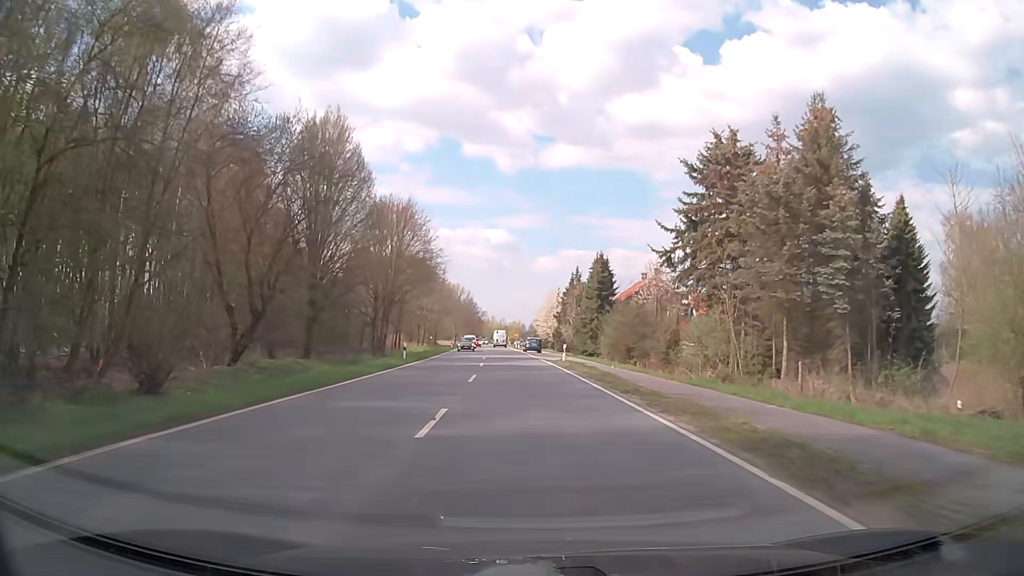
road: secondary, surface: asphalt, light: Day
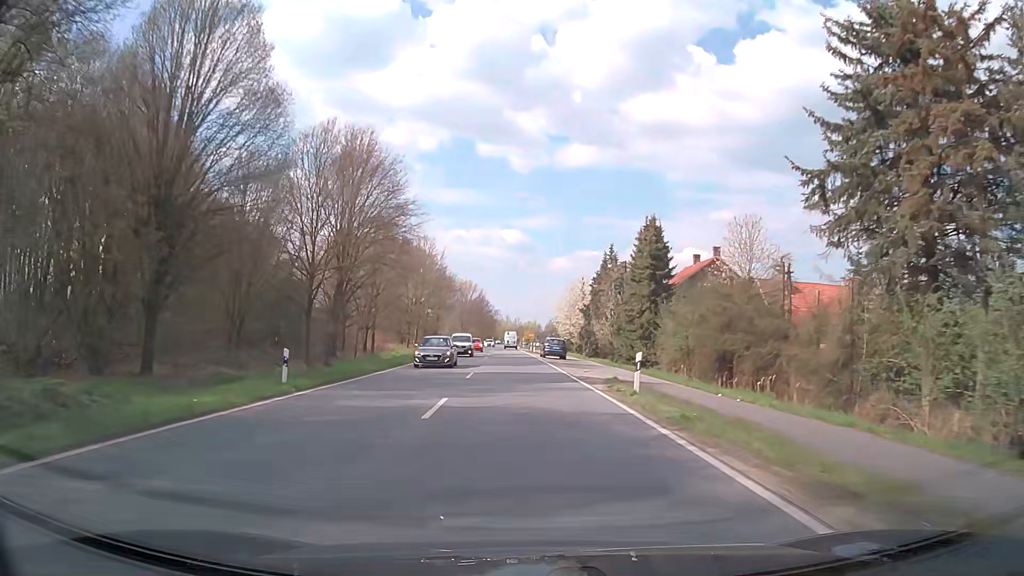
(-0.3, +21.6) m; -1°
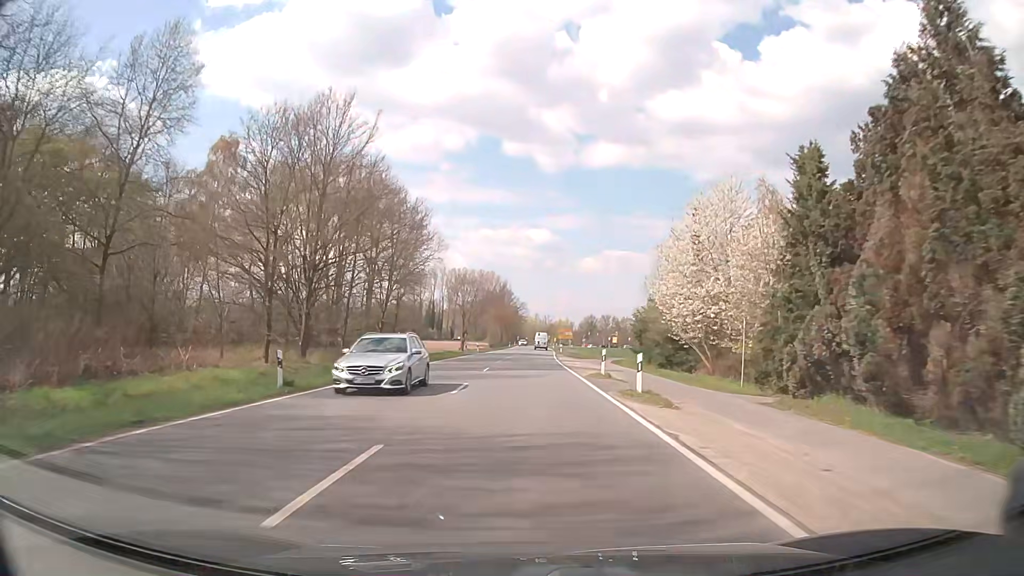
(-1.4, +54.5) m; -2°
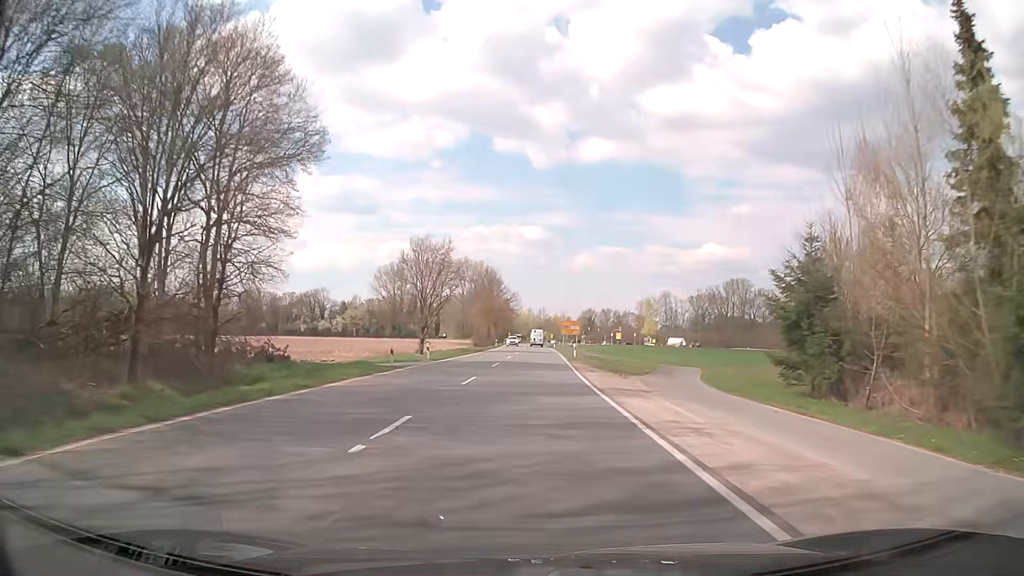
(+0.1, +32.9) m; 0°
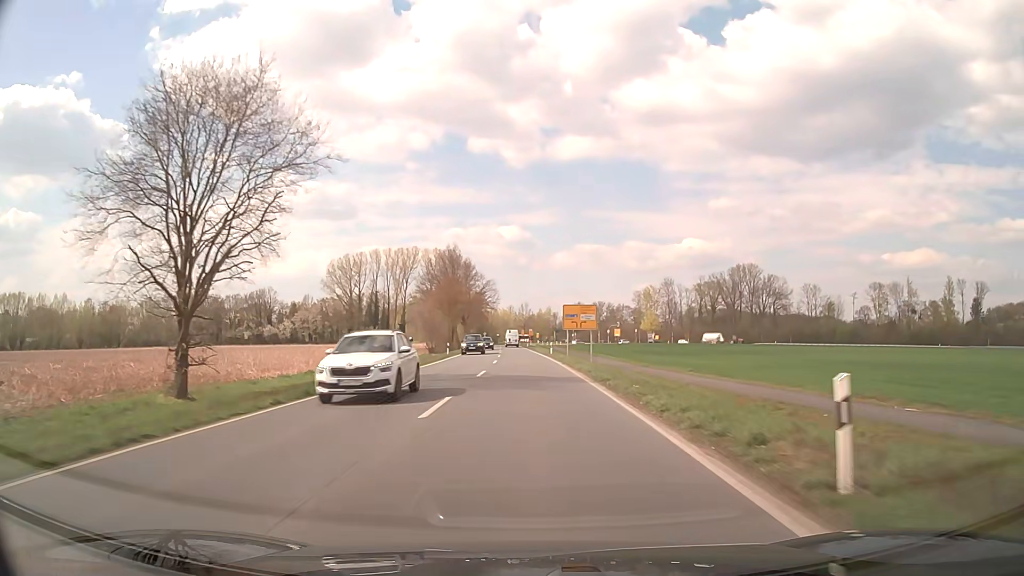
(+0.5, +44.2) m; +2°
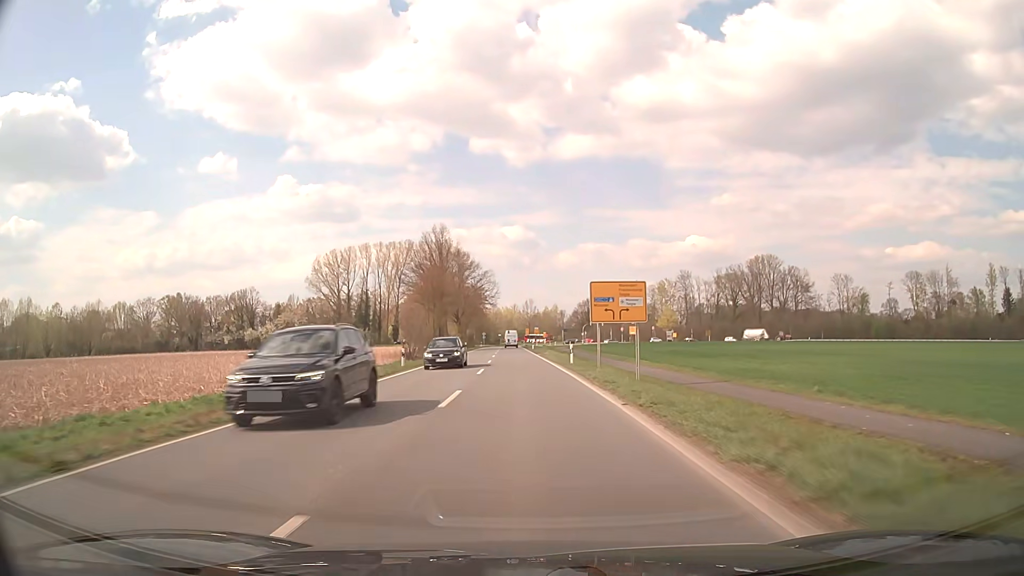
(0.0, +22.1) m; 0°
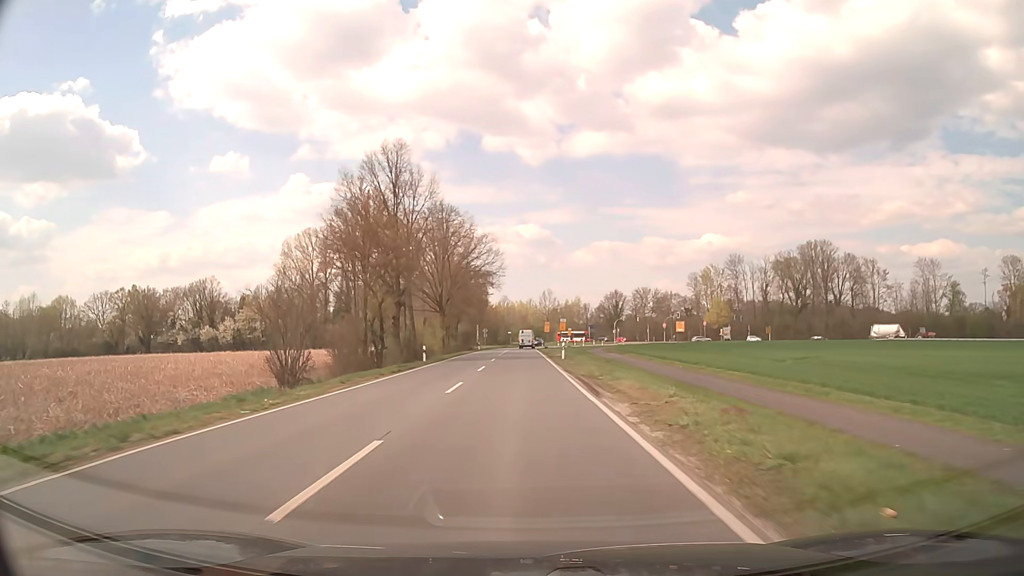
(-0.7, +43.9) m; -1°
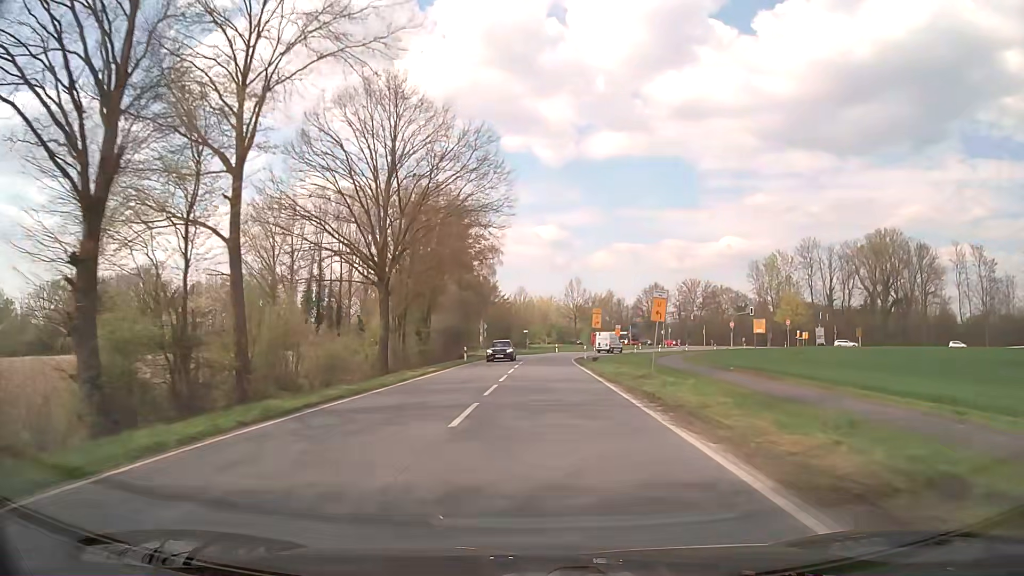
(-0.9, +43.0) m; -2°
(0, +10) (0, +20) (0, +30) (+1, +40) (+1, +50) (+2, +60) (+3, +70) (+6, +79) (+9, +89) (+14, +98) m
